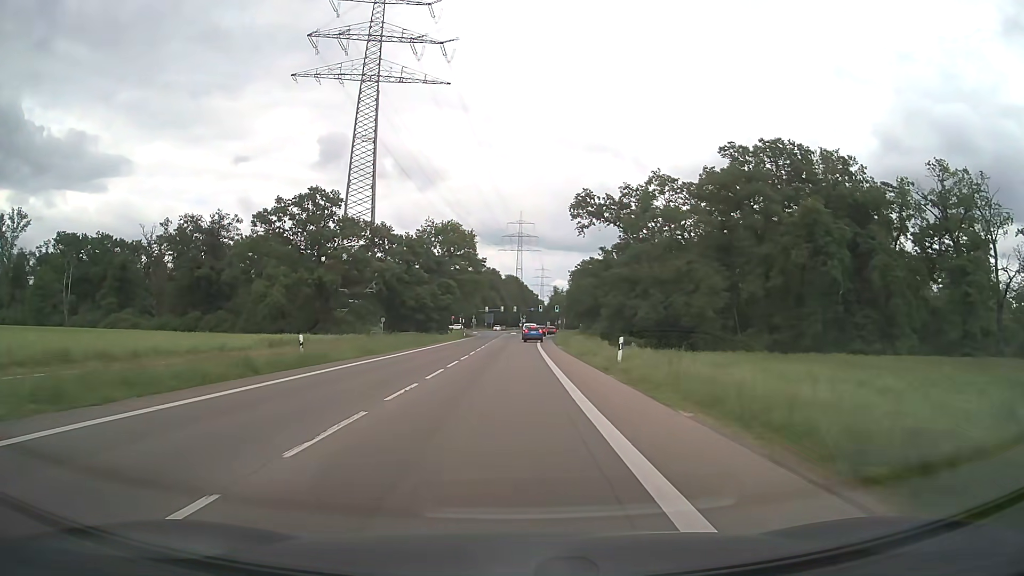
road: secondary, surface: asphalt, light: Day
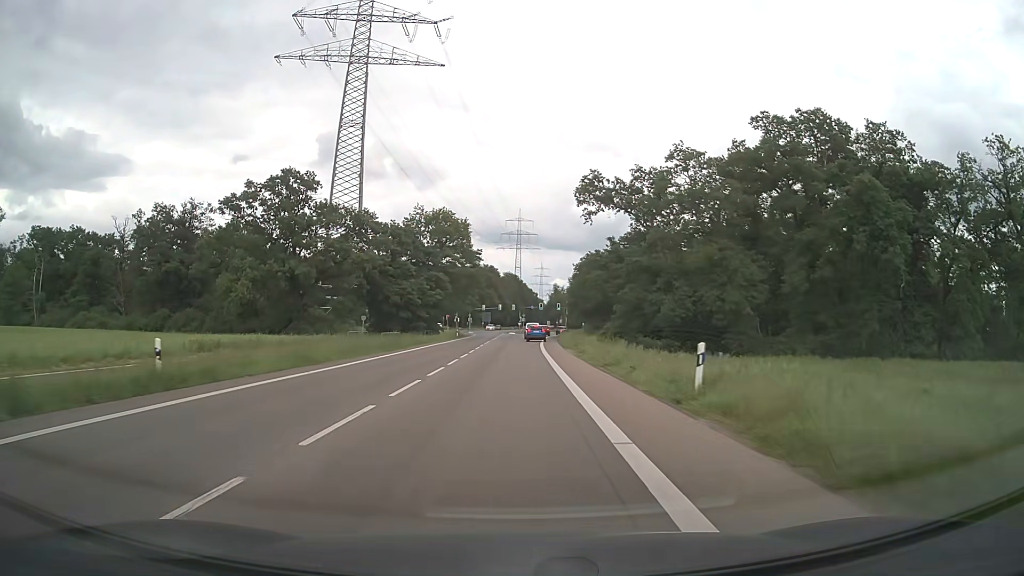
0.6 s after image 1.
(0.0, +10.7) m; 0°
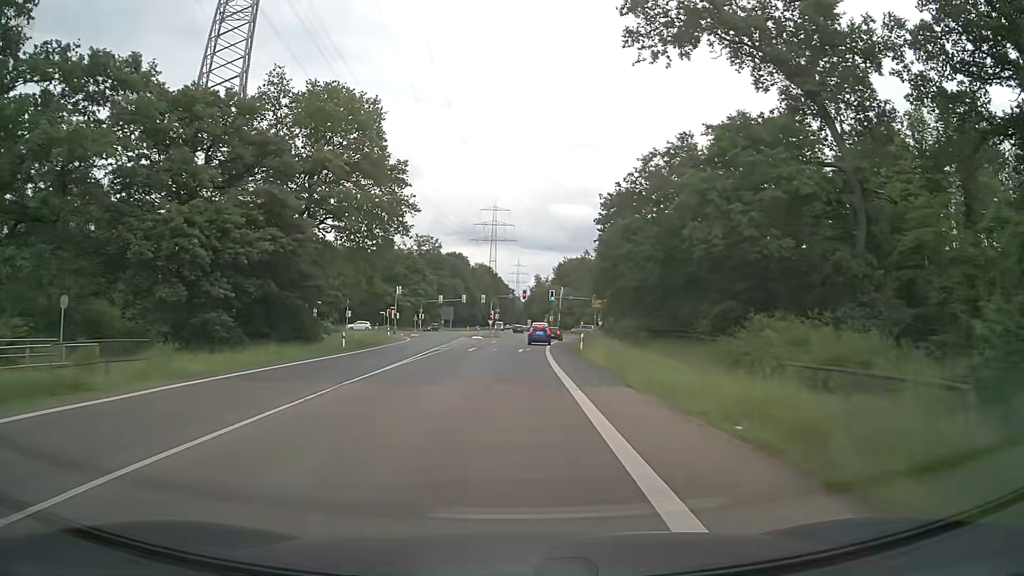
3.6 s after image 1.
(+0.7, +52.2) m; +2°
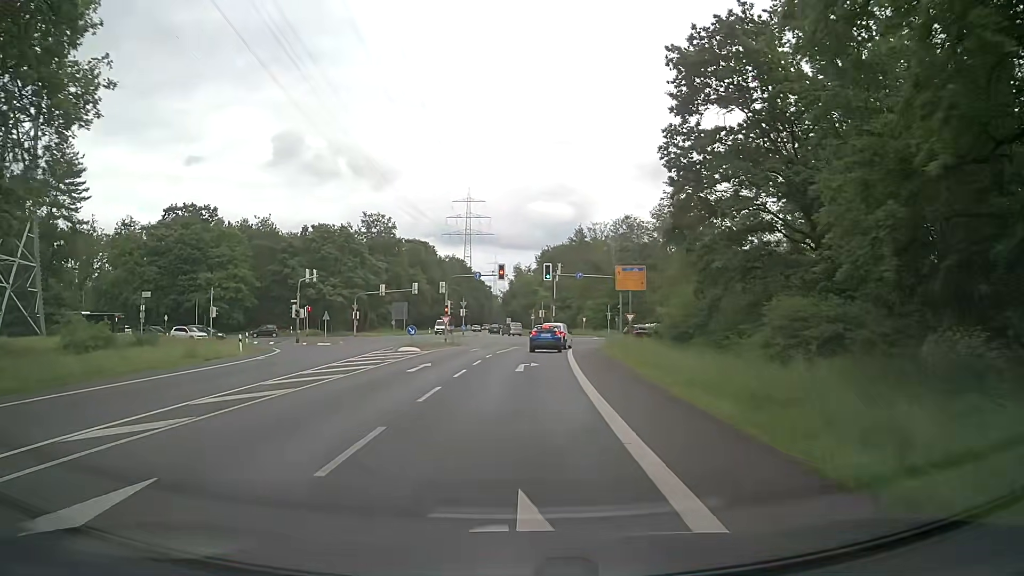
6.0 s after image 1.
(+0.4, +37.0) m; +2°
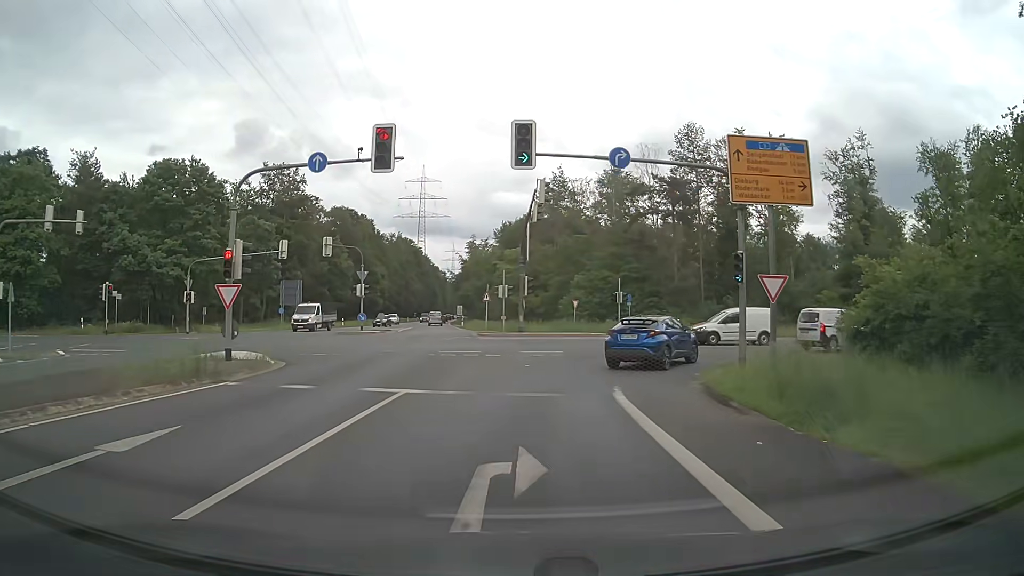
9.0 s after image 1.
(+1.2, +36.6) m; +4°
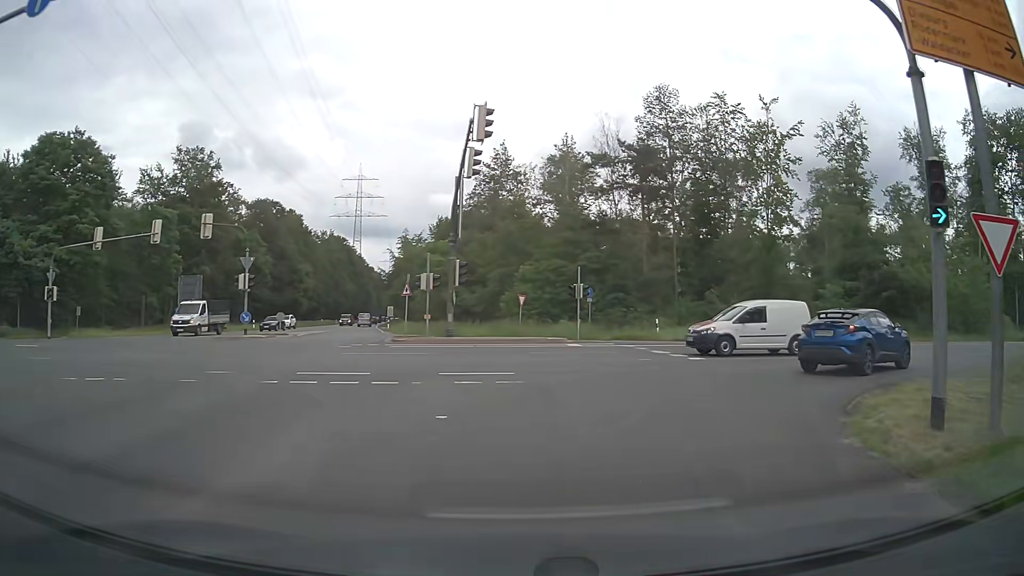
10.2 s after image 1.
(+0.3, +11.0) m; +5°
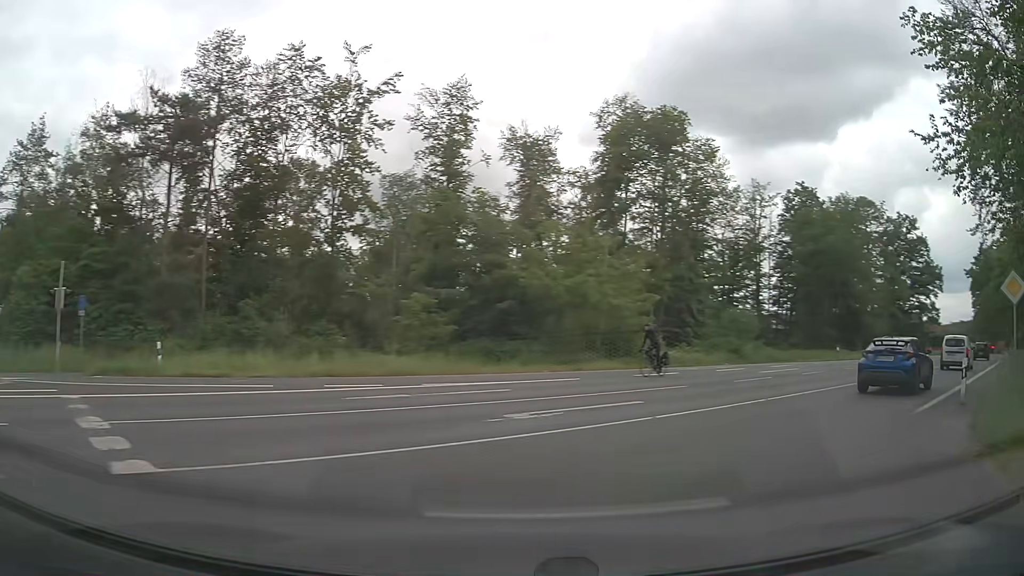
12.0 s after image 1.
(+3.6, +12.9) m; +38°
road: primary
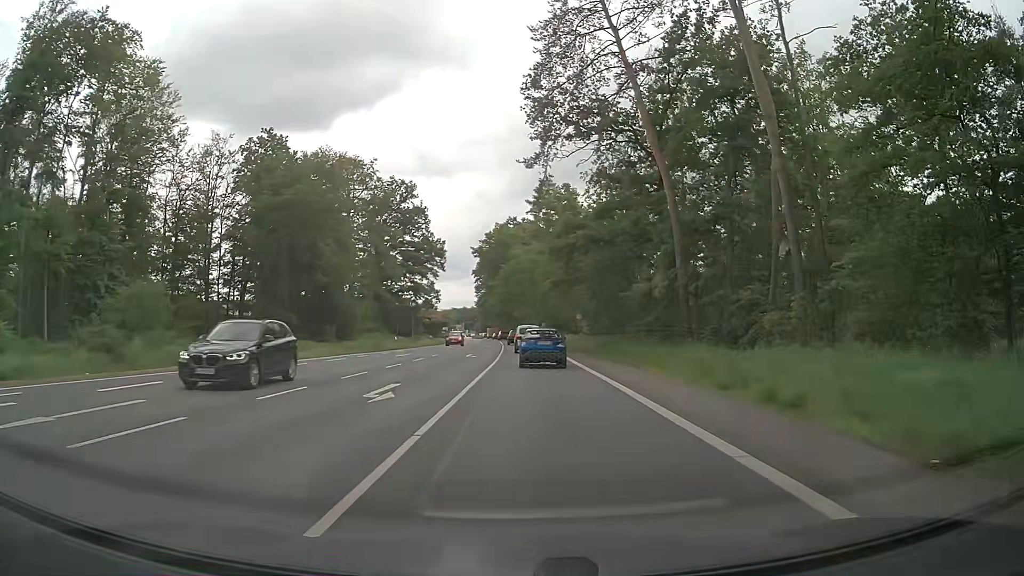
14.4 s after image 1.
(+9.7, +18.4) m; +44°
(0, +10) (+1, +20) (+1, +30) (+1, +40) (+1, +50) (+1, +60) (+1, +70) (0, +80) (0, +90) (0, +100) m
